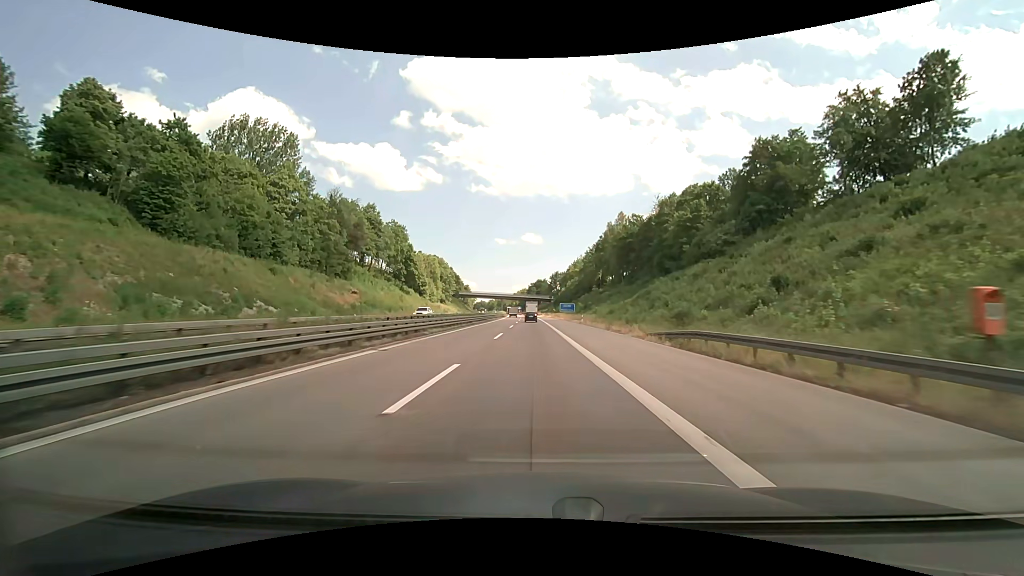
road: motorway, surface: asphalt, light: Day
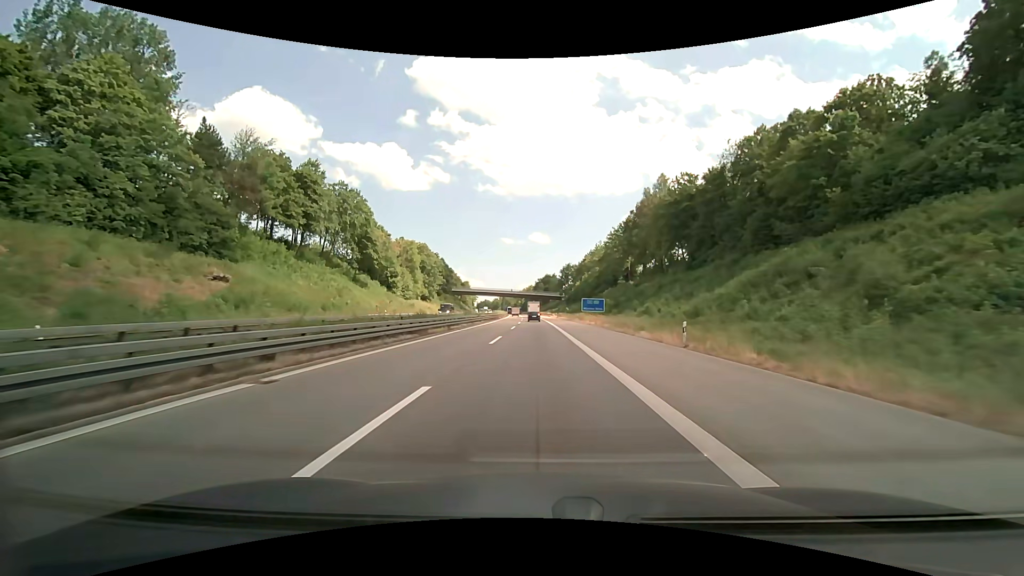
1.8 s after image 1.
(-0.3, +40.3) m; -1°
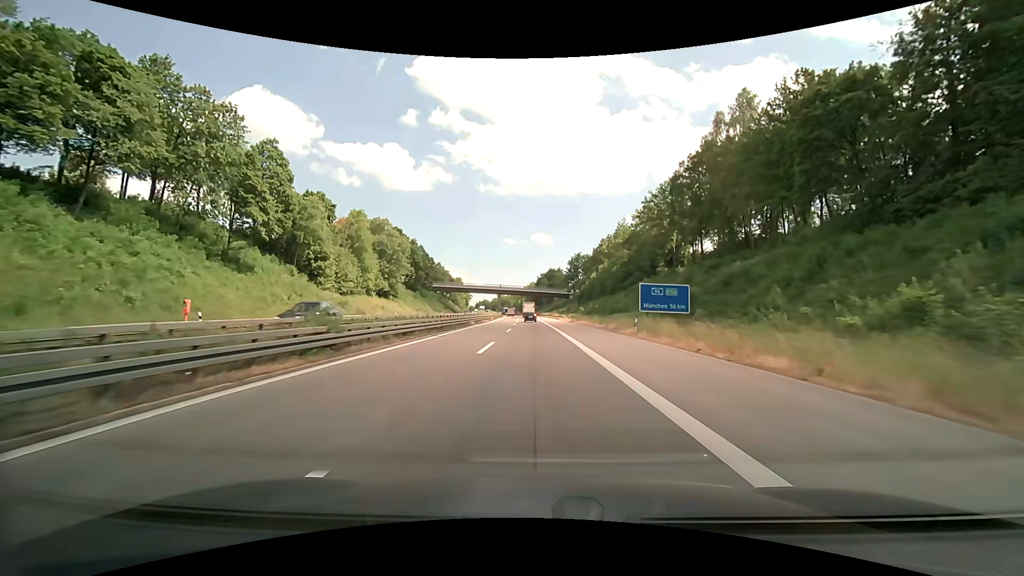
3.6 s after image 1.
(-0.1, +40.8) m; 0°
(0, +10) (0, +20) (0, +30) (0, +40) (0, +50) (0, +60) (-1, +70) (-1, +80) (-1, +90) (-2, +100) m
